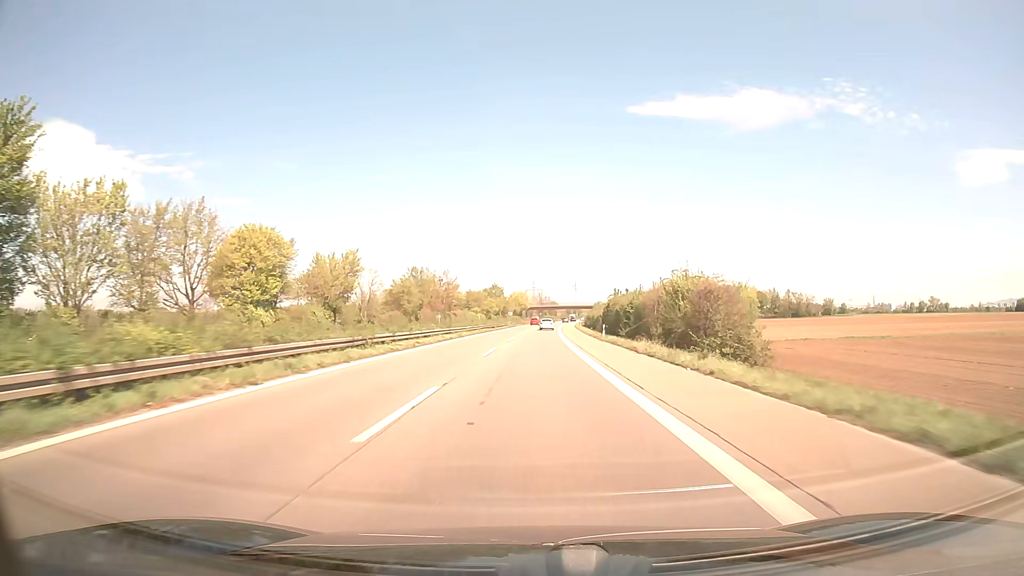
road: trunk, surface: asphalt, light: Day
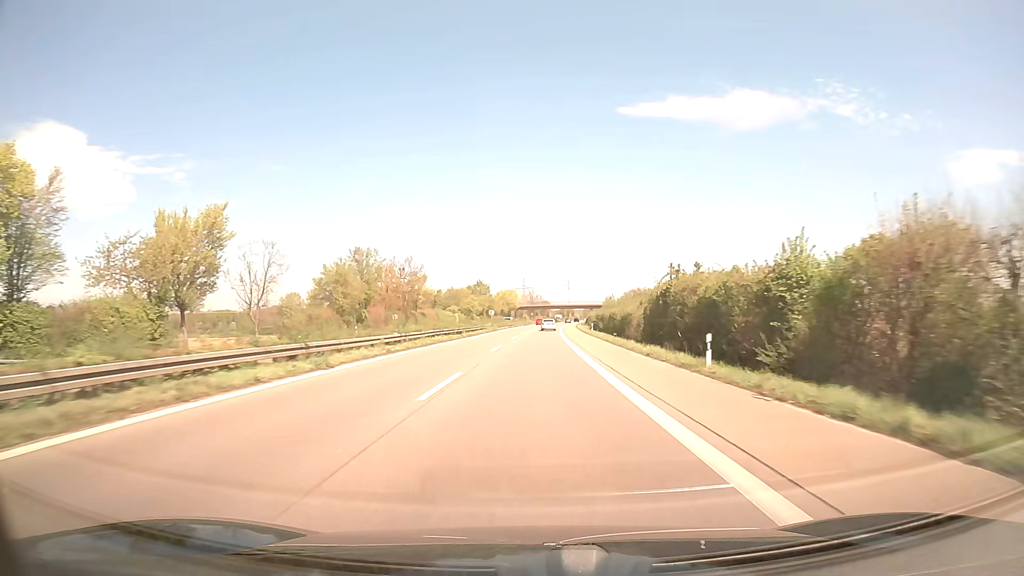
(+0.3, +32.3) m; +1°
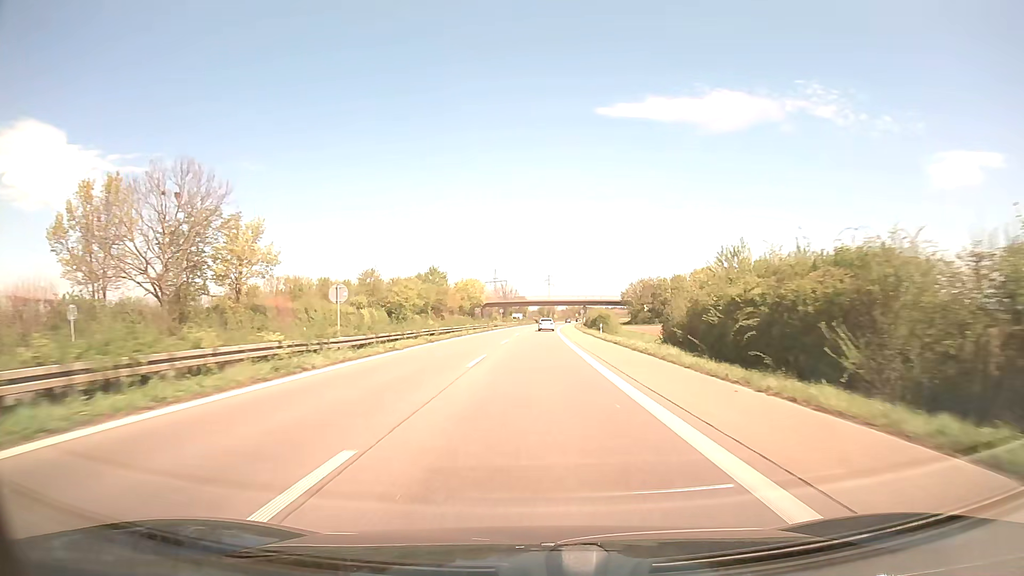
(+0.9, +64.8) m; +2°
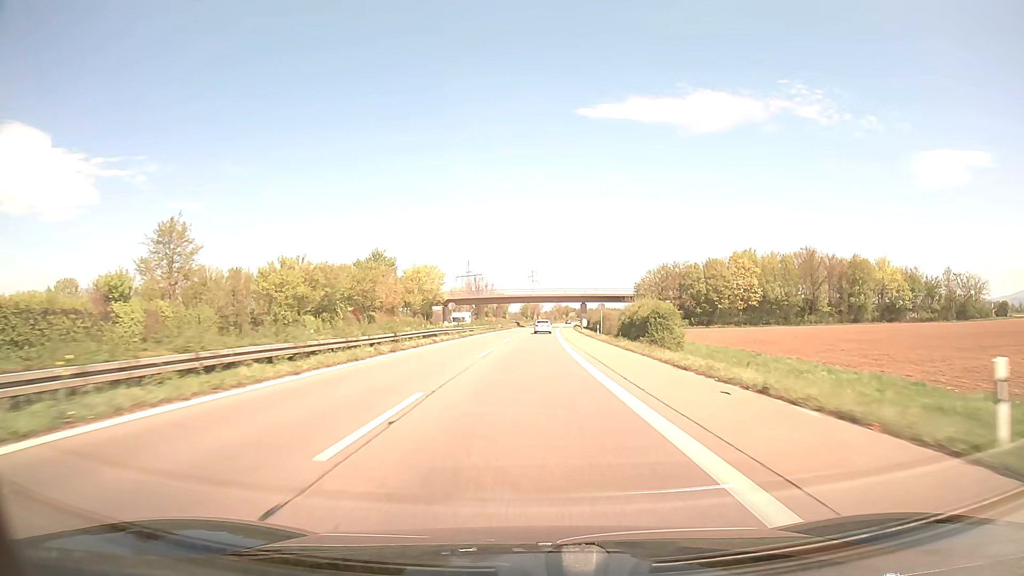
(+0.7, +48.8) m; +2°
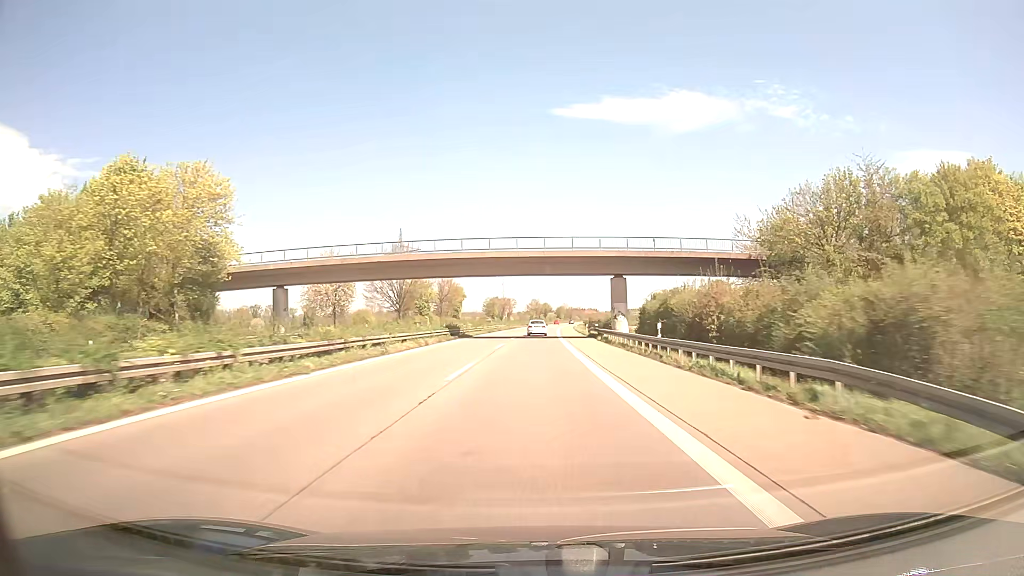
(+1.5, +81.5) m; +2°
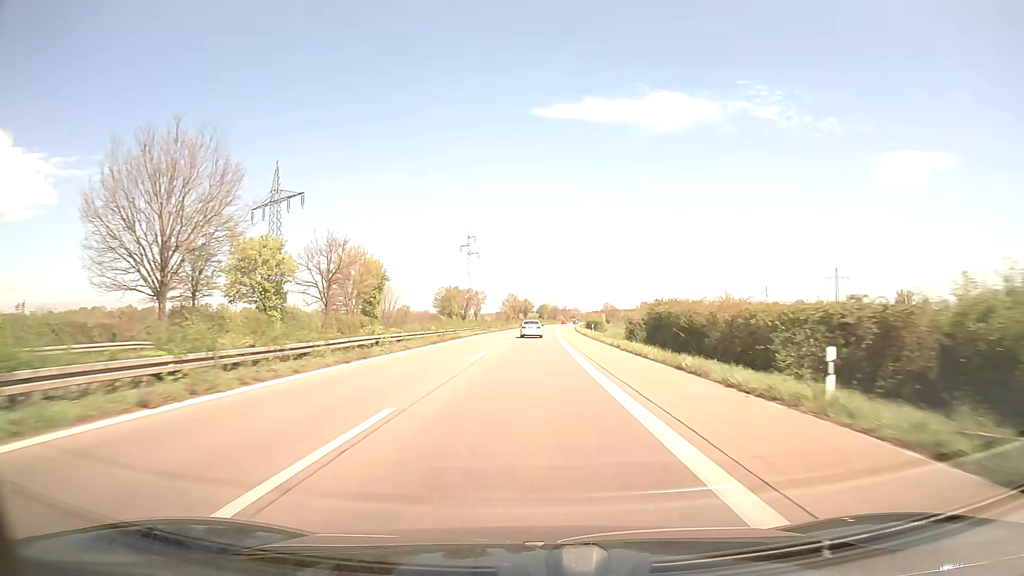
(+1.1, +65.4) m; +2°
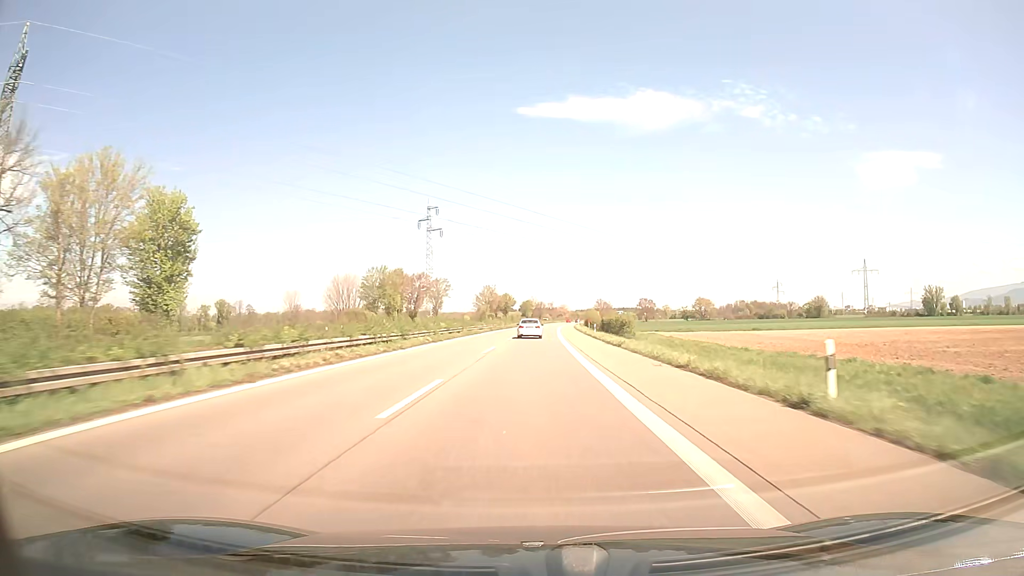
(+0.3, +49.2) m; +1°
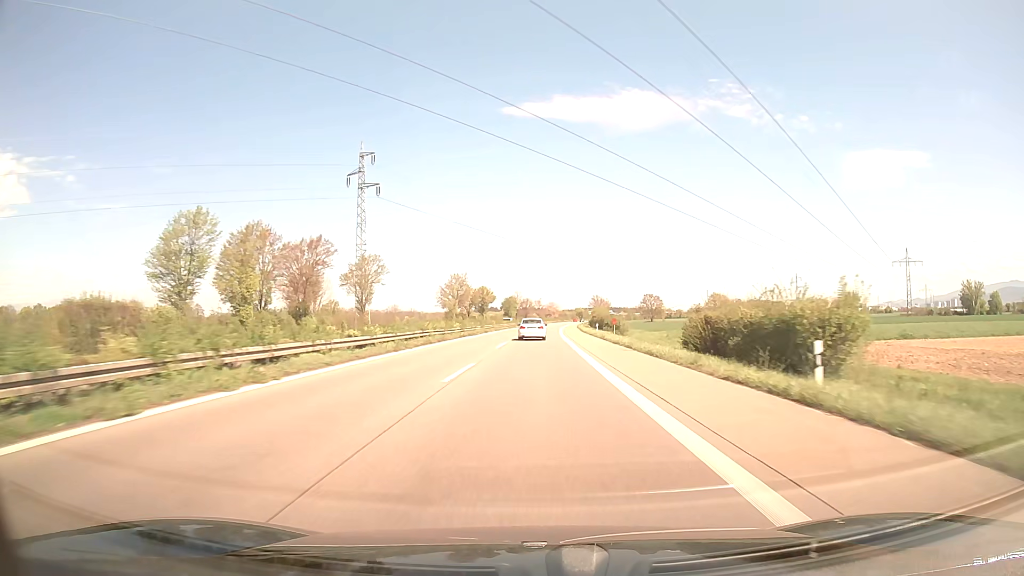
(+0.5, +49.4) m; +1°
(0, +10) (0, +20) (0, +30) (0, +40) (+1, +50) (+1, +60) (+1, +70) (+2, +80) (+2, +90) (+3, +100) m
